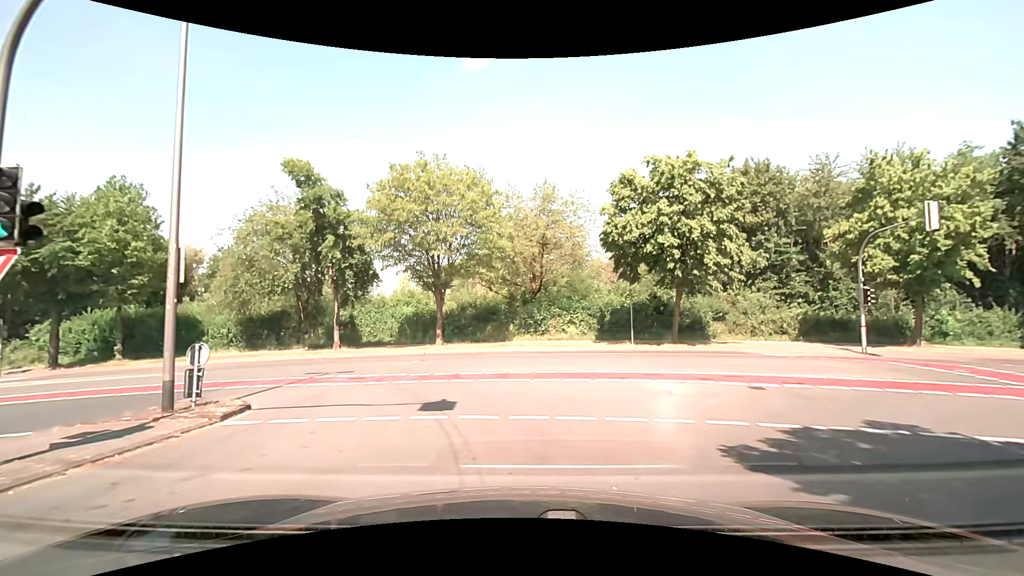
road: tertiary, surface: asphalt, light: Day
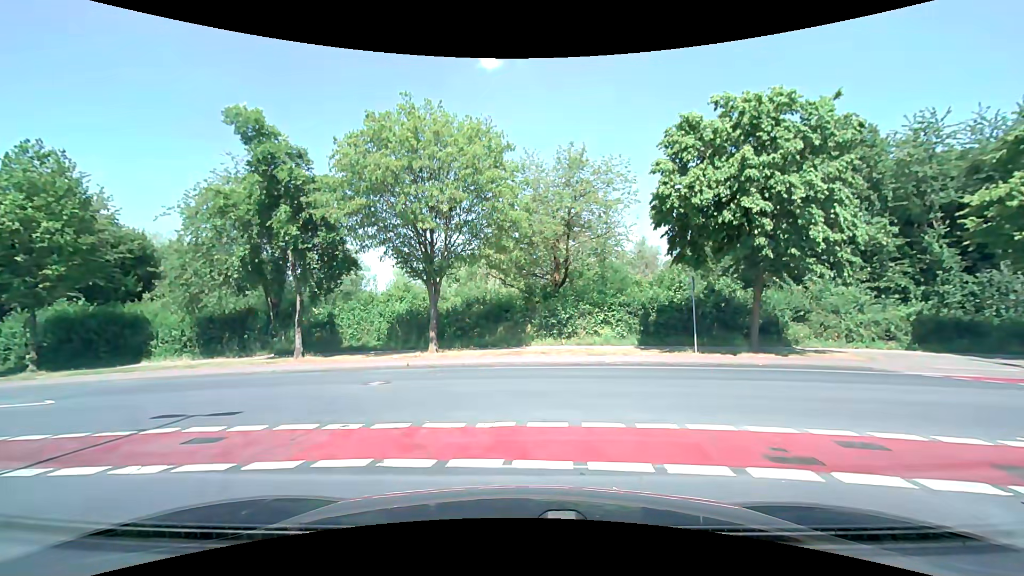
(-0.2, +7.3) m; -4°
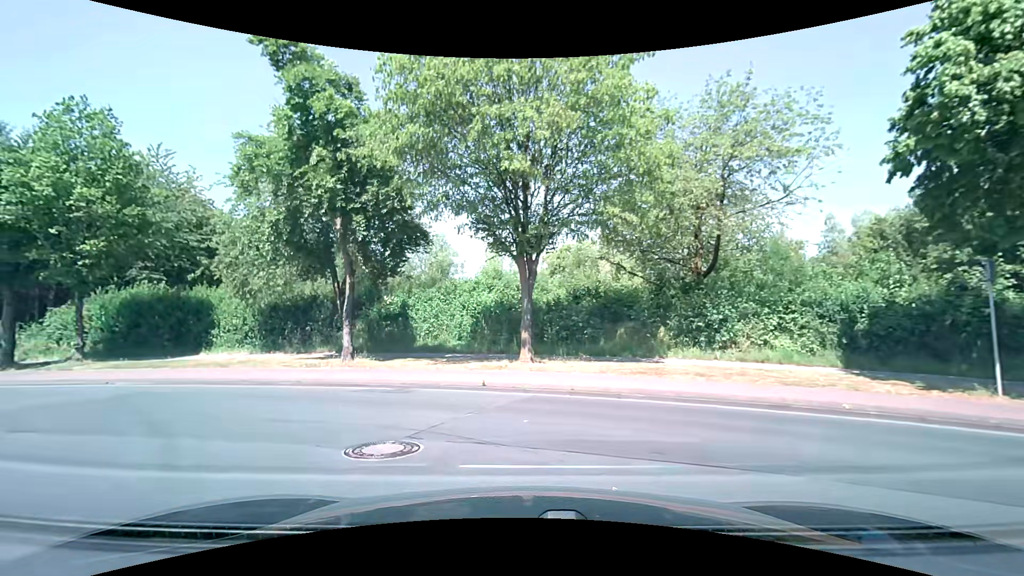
(-0.5, +7.0) m; -10°
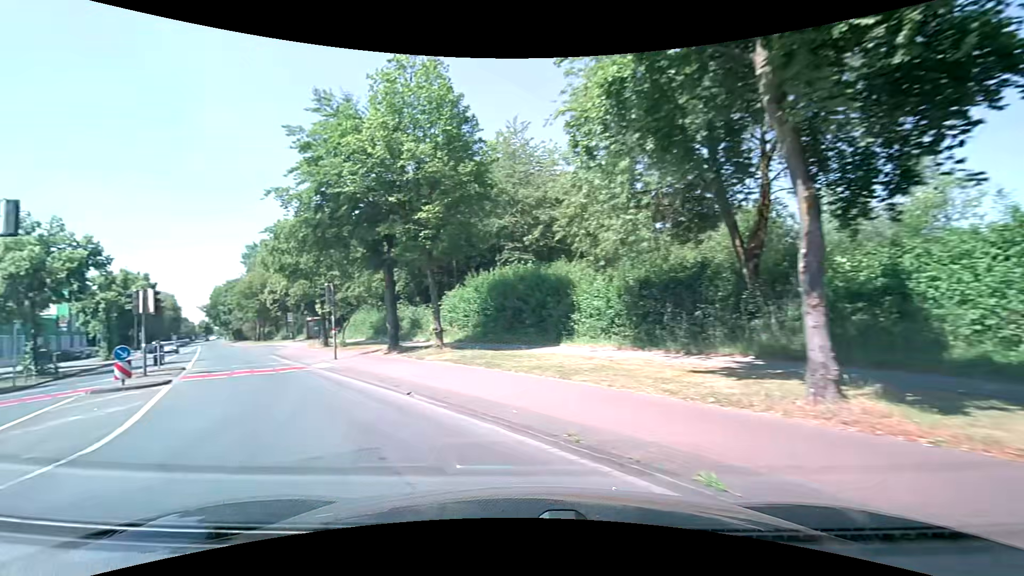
(-3.2, +9.6) m; -40°
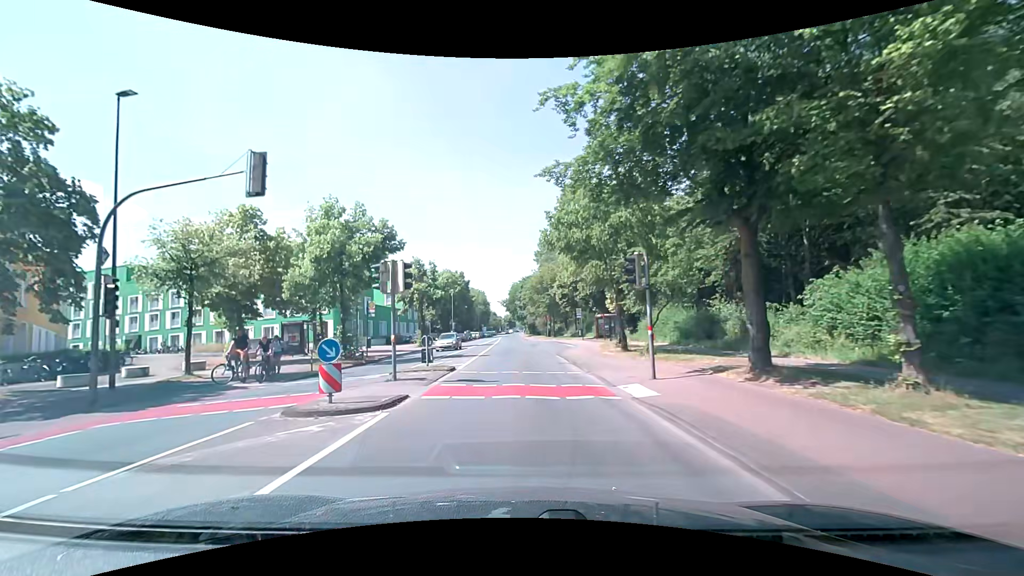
(-3.4, +9.0) m; -33°
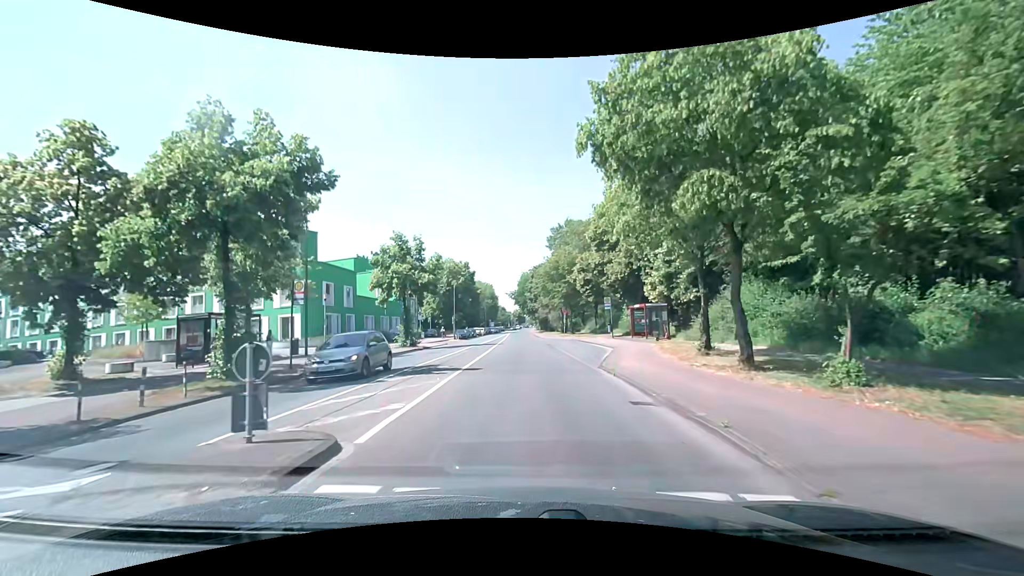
(-0.4, +12.3) m; -3°
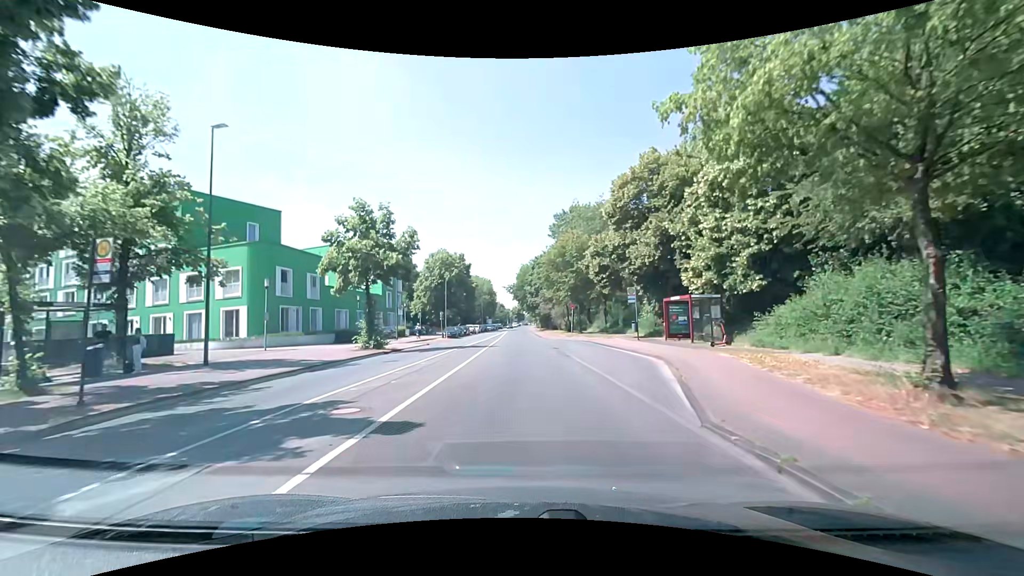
(+0.1, +9.7) m; 0°
(0, +10) (0, +20) (0, +30) (0, +40) (0, +50) (0, +60) (+1, +70) (+1, +80) (+1, +90) (+1, +100) m
